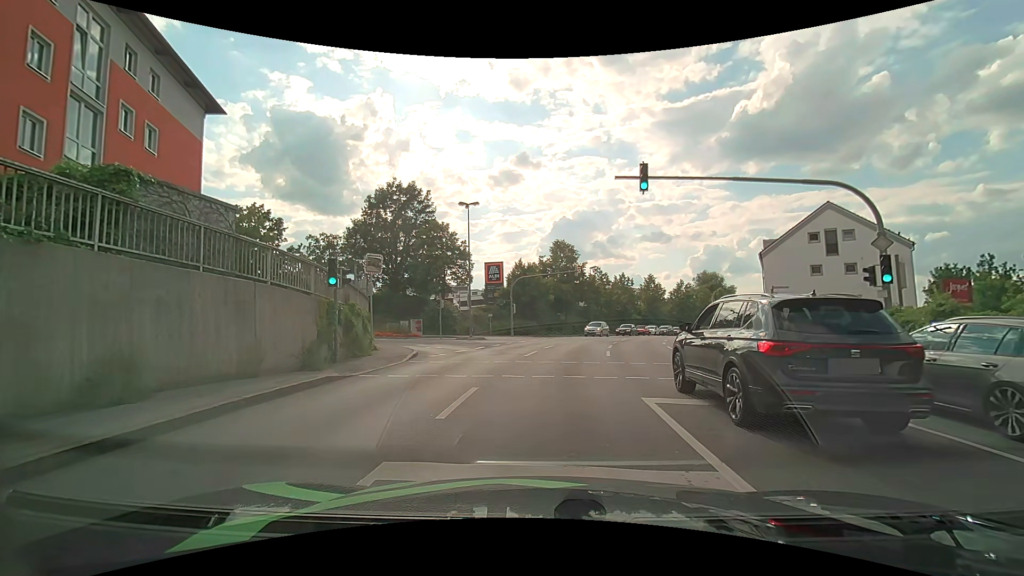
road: tertiary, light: Day
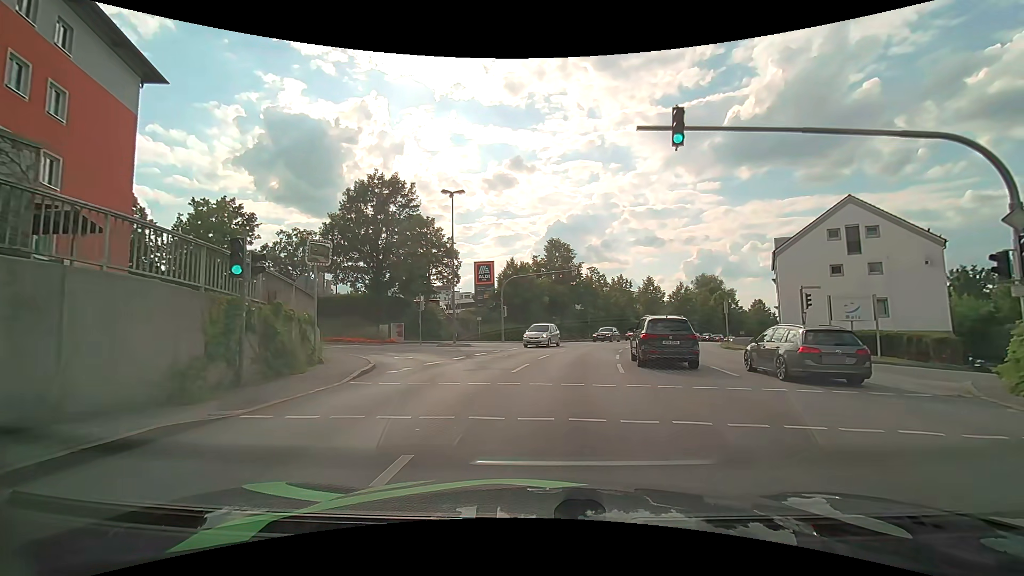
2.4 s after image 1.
(-0.1, +4.8) m; 0°
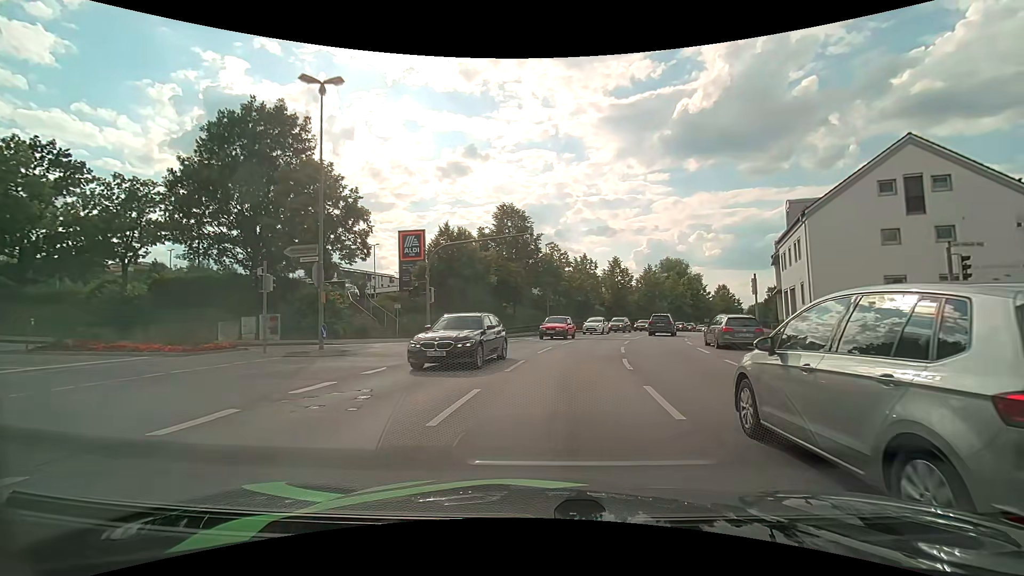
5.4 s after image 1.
(+0.4, +14.0) m; +4°
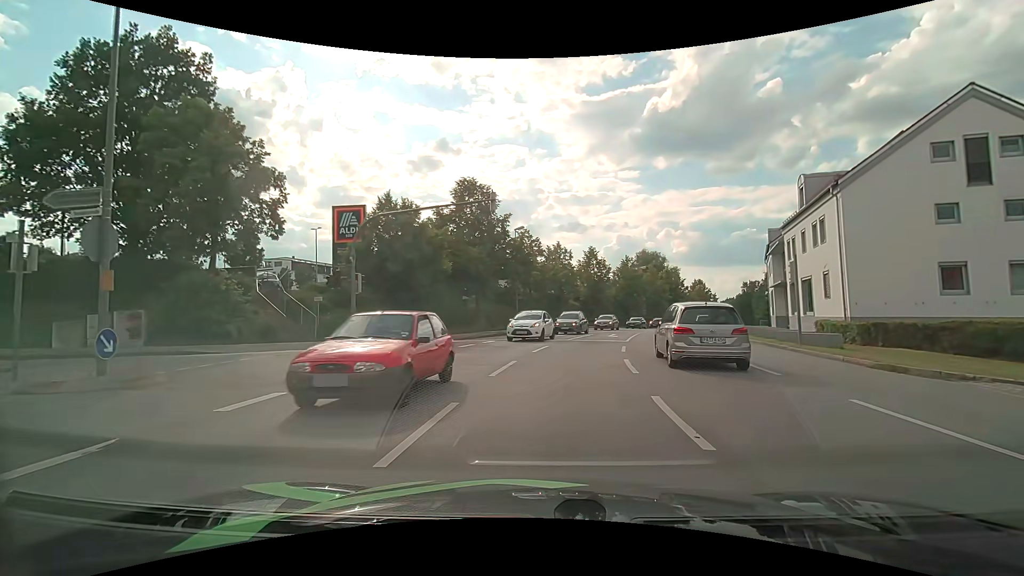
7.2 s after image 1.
(+0.2, +7.6) m; +4°
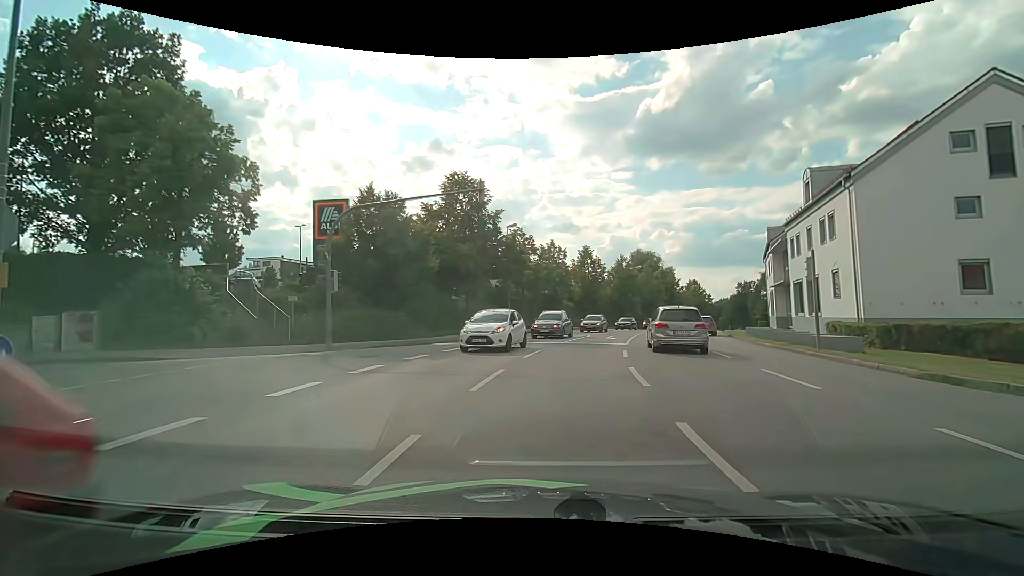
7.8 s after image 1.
(0.0, +1.8) m; +1°
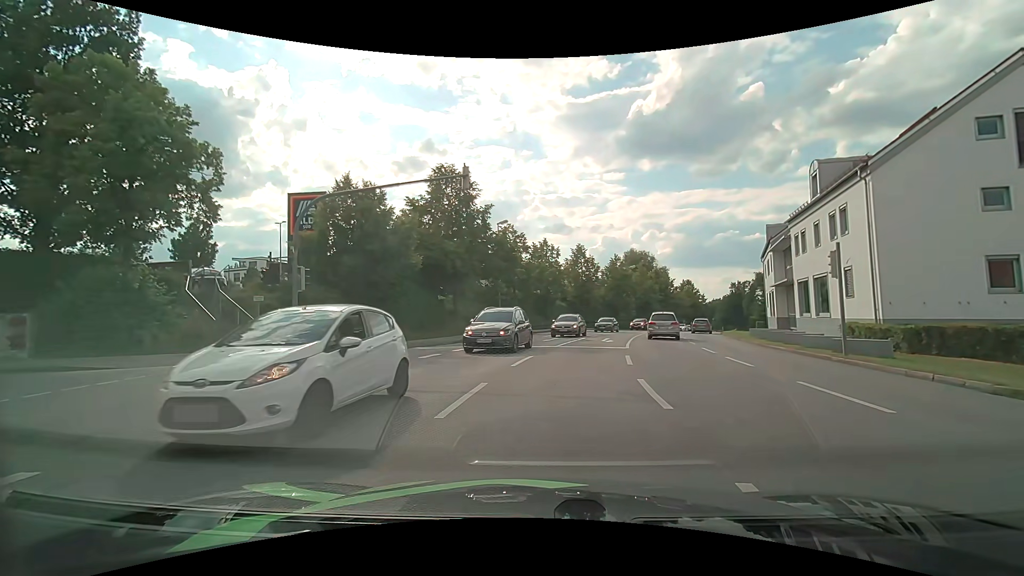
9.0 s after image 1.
(0.0, +2.0) m; +1°
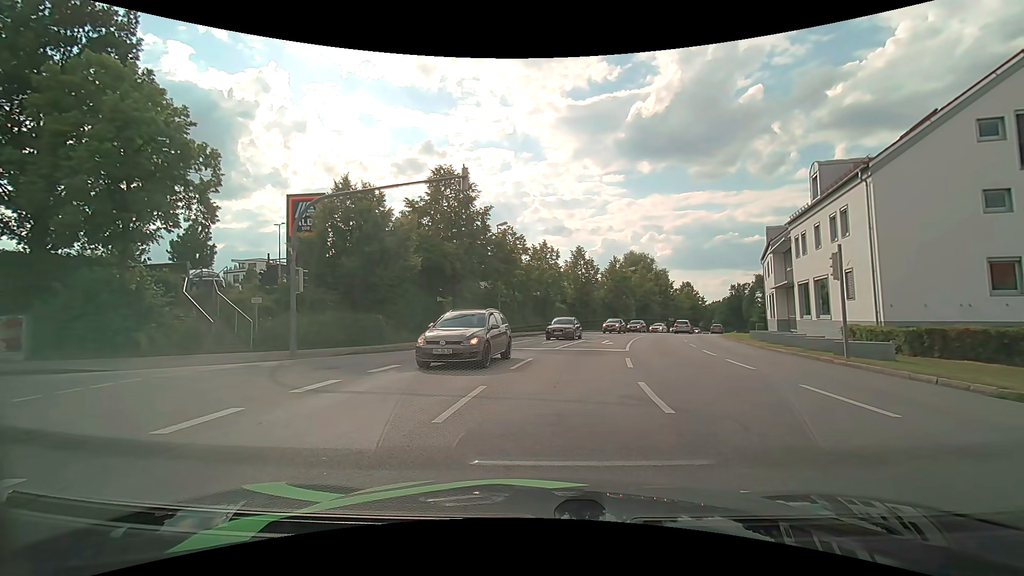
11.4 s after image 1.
(0.0, +0.2) m; 0°
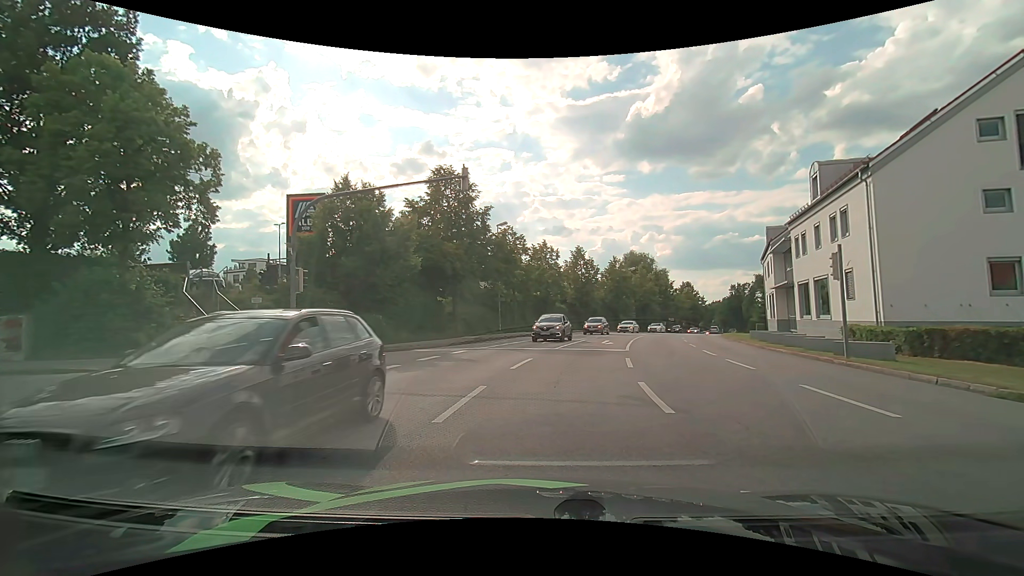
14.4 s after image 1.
(0.0, 0.0) m; 0°
(-1, +10) (-10, +13) (-20, +12) (-30, +11) (-40, +9) (-50, +8) (-60, +7) (-70, +7) (-80, +8) (-87, +14) m
